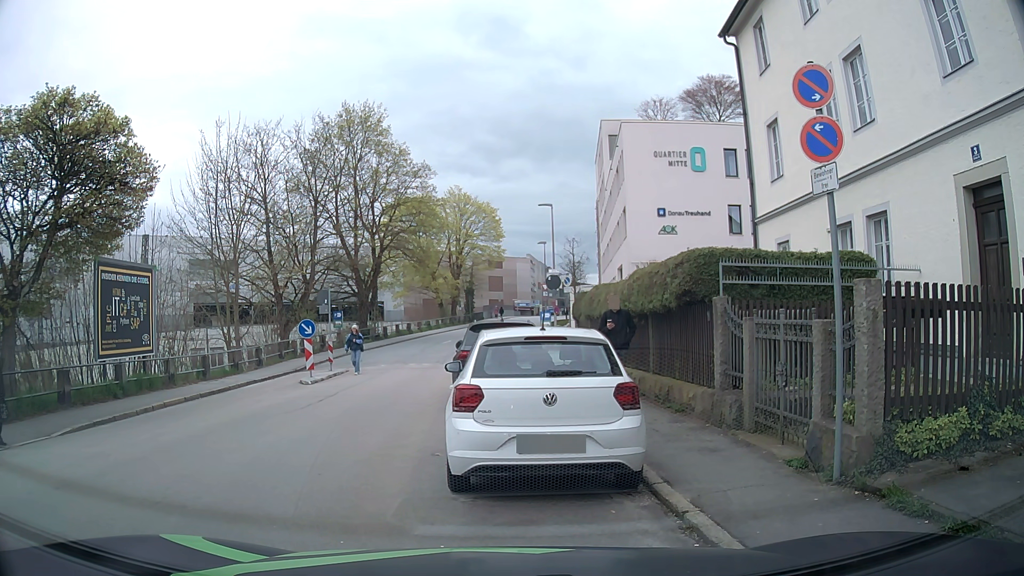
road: residential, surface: asphalt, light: Day
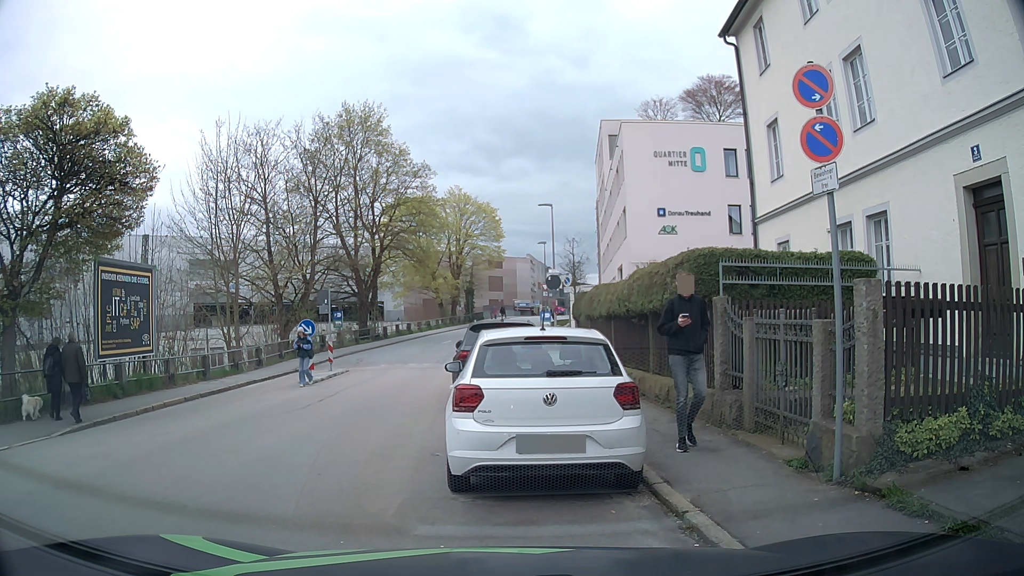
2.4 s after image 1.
(0.0, 0.0) m; 0°
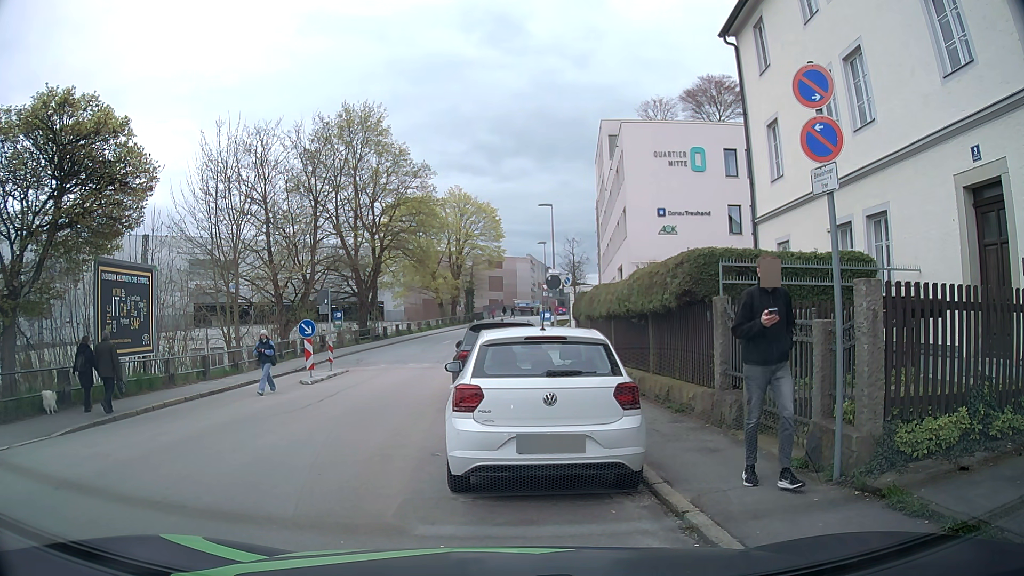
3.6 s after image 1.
(0.0, 0.0) m; 0°
